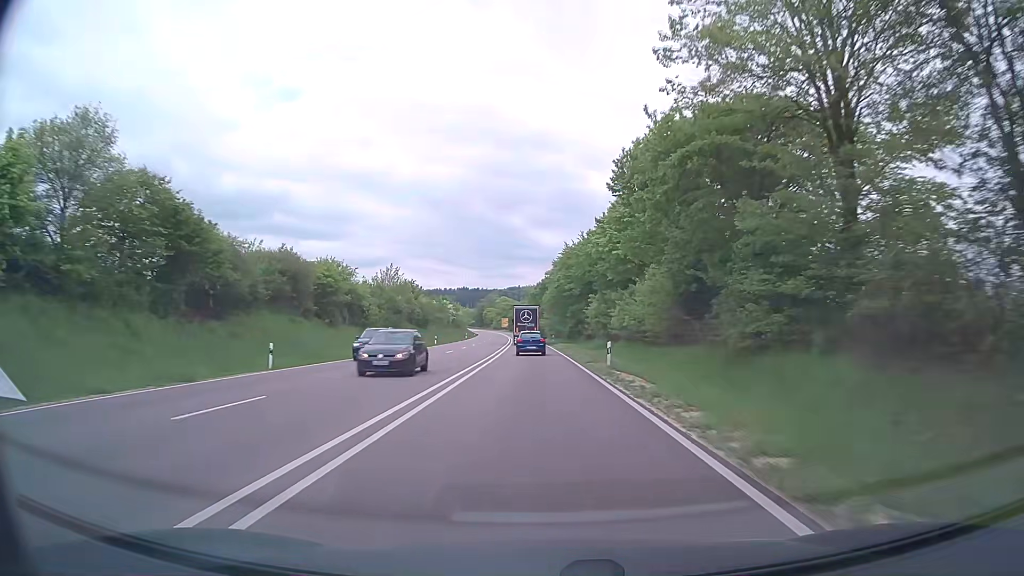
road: trunk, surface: asphalt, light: Day
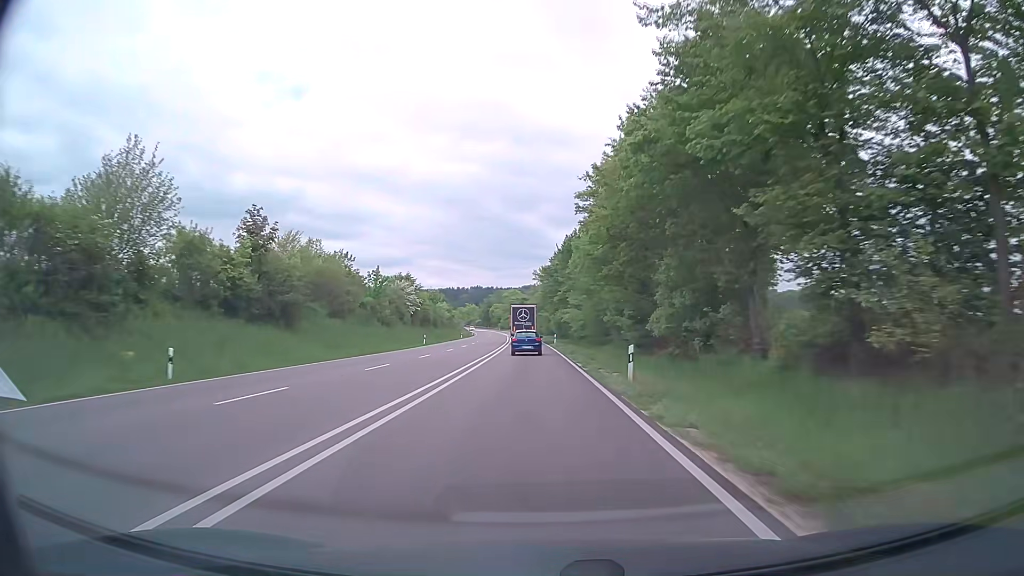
(-0.9, +57.6) m; -2°
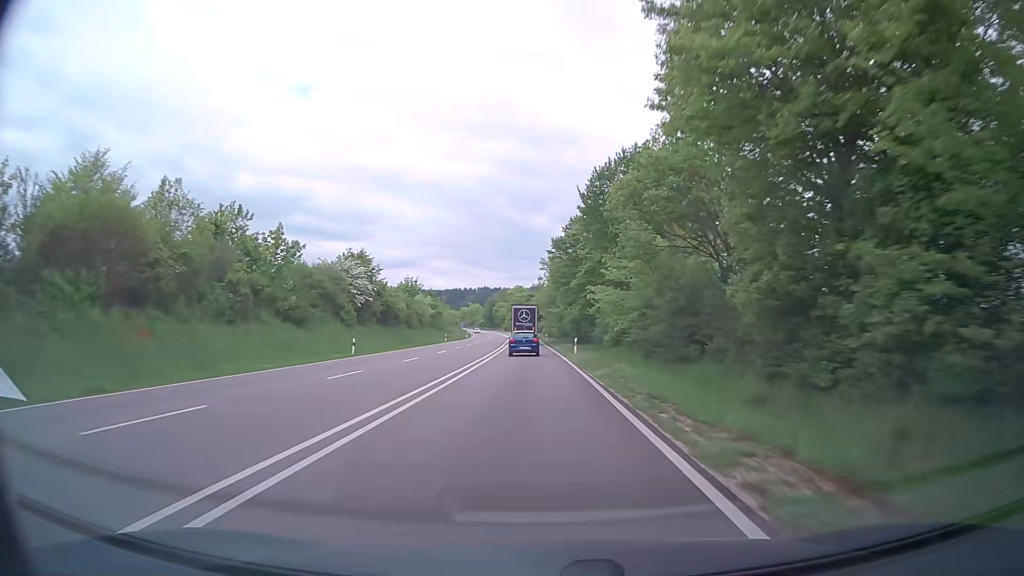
(-0.2, +28.4) m; -1°
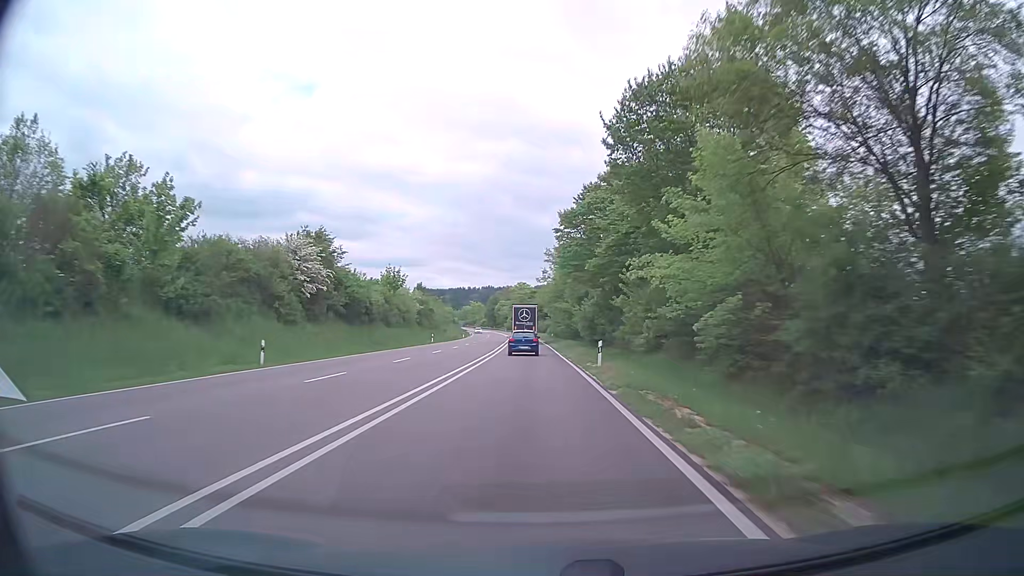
(0.0, +14.2) m; 0°
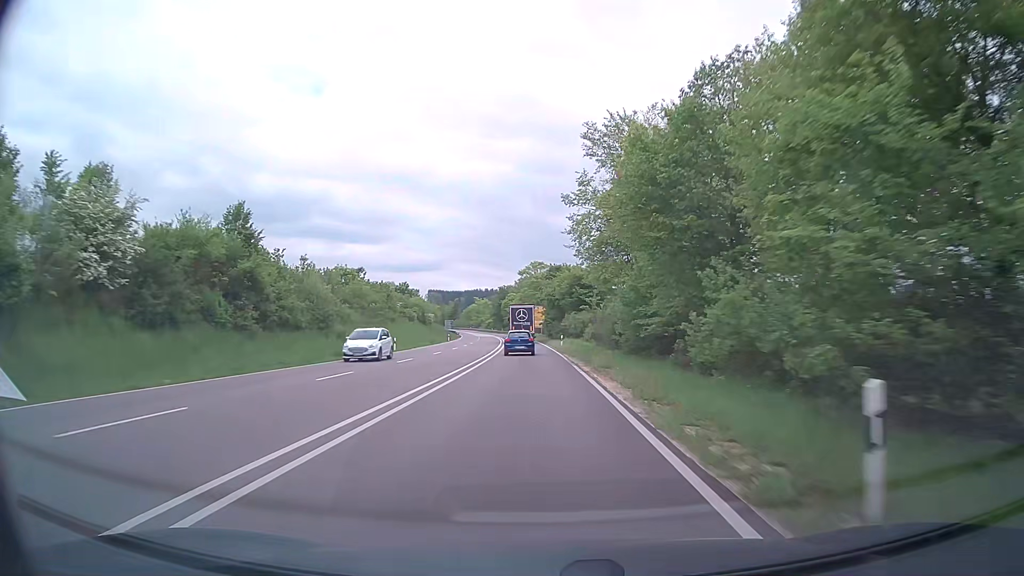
(-1.2, +70.5) m; -2°
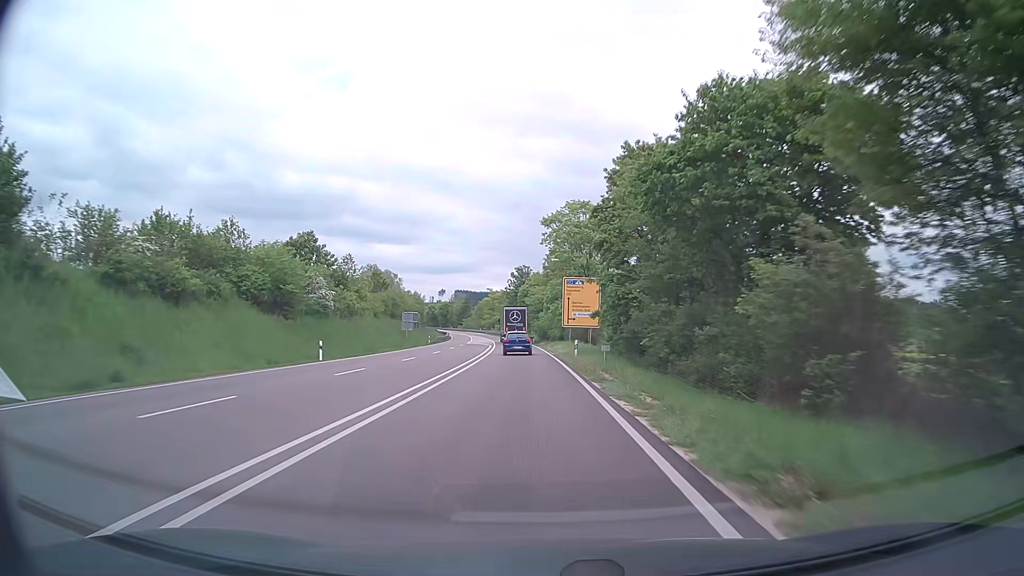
(-1.1, +69.9) m; -2°
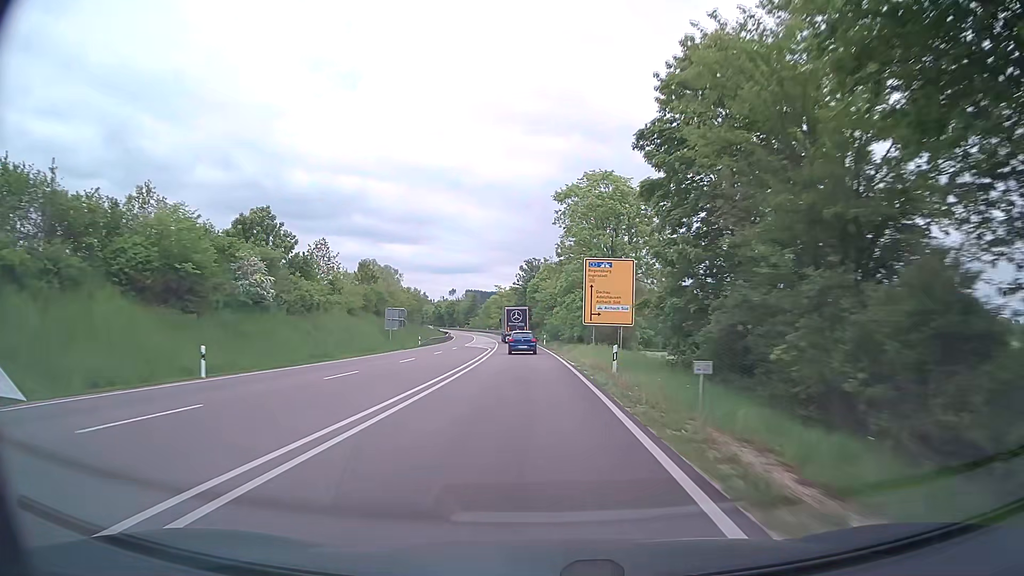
(-0.1, +13.9) m; -1°
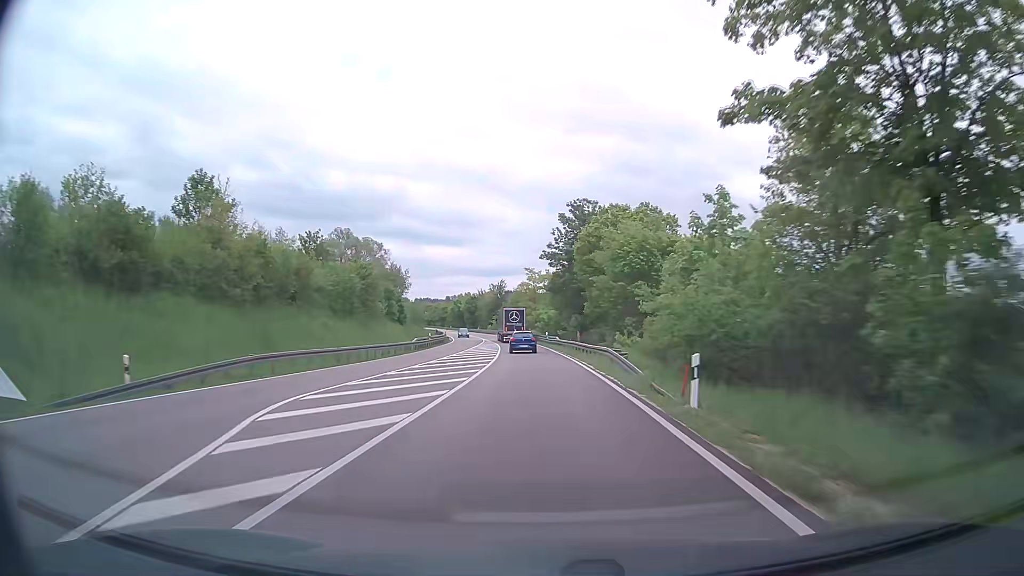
(-1.9, +55.8) m; -4°
(0, +10) (0, +20) (0, +30) (-1, +40) (-1, +50) (-2, +60) (-3, +70) (-4, +80) (-5, +90) (-6, +100) m
